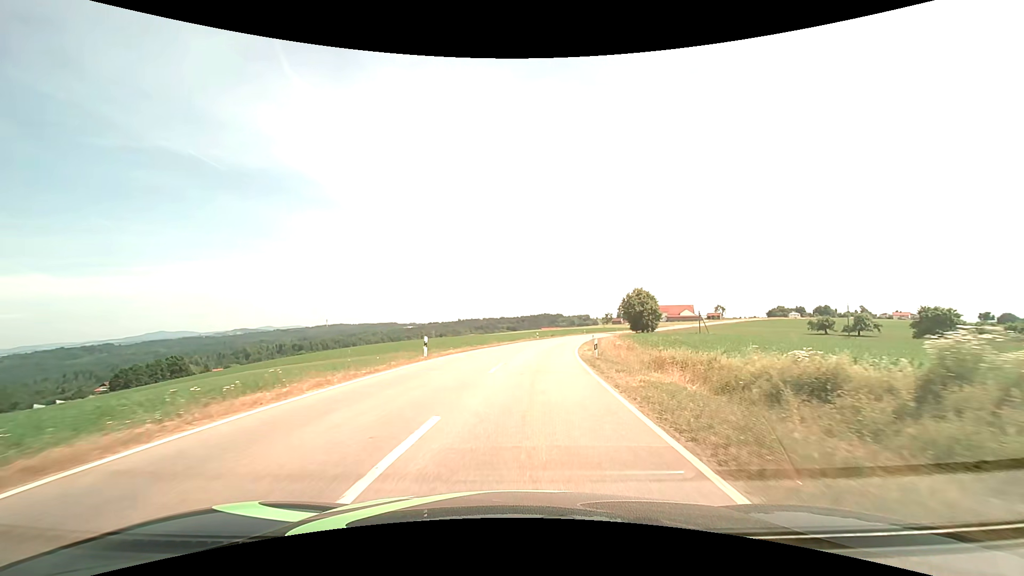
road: tertiary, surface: asphalt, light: Day
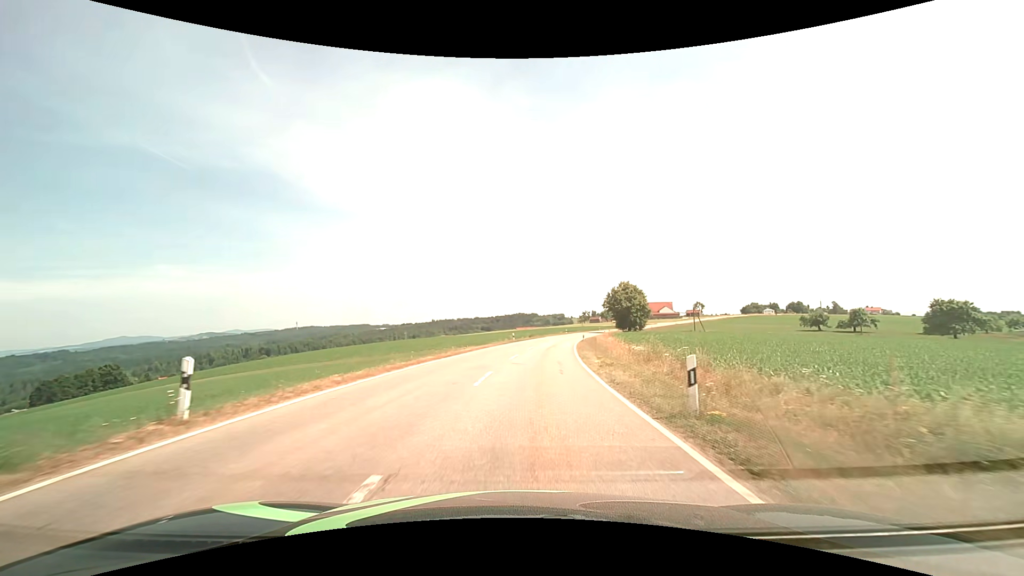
(+0.4, +14.9) m; +3°
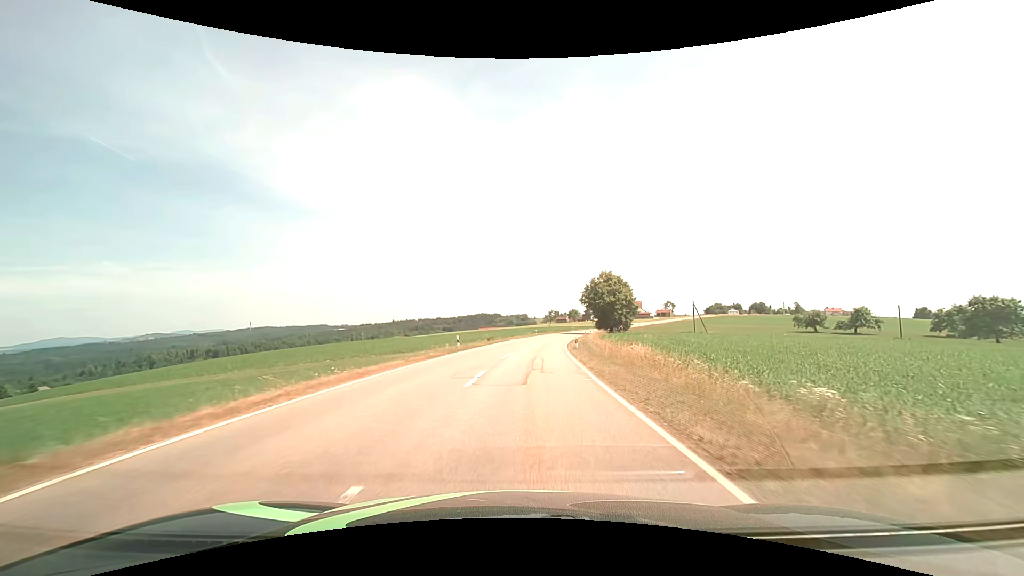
(+0.9, +23.1) m; +4°
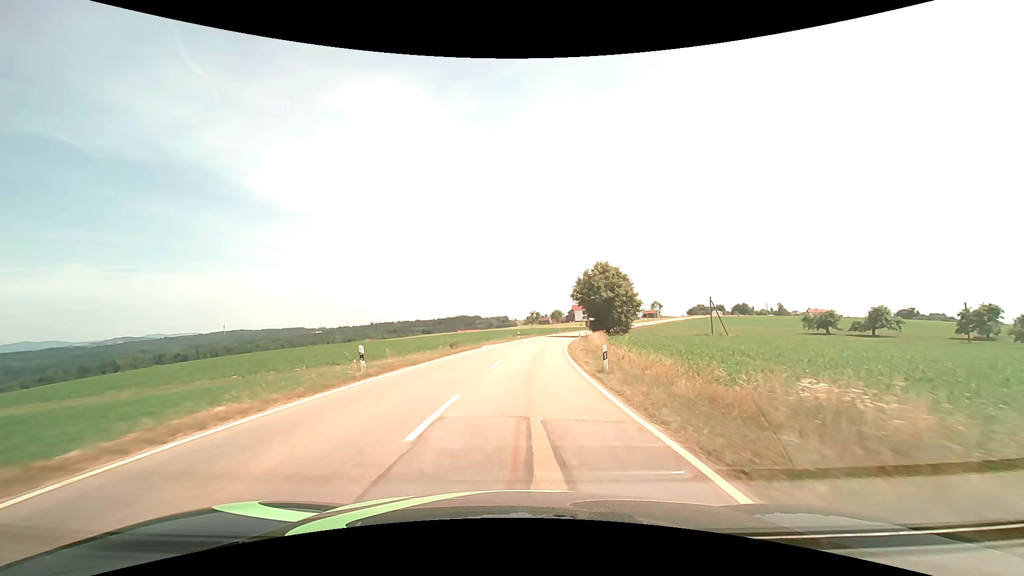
(+0.4, +17.0) m; +2°
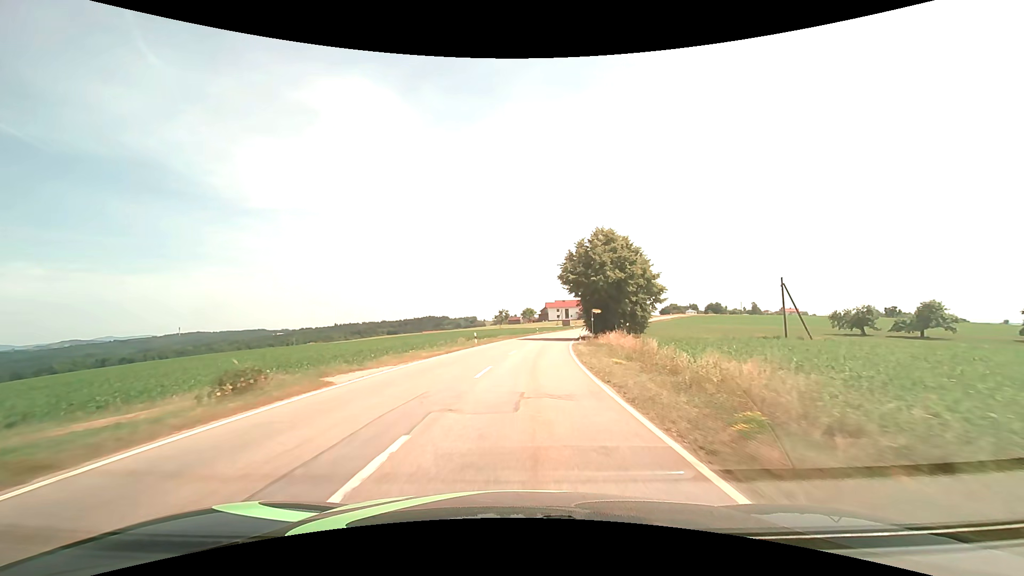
(+0.9, +27.6) m; +4°
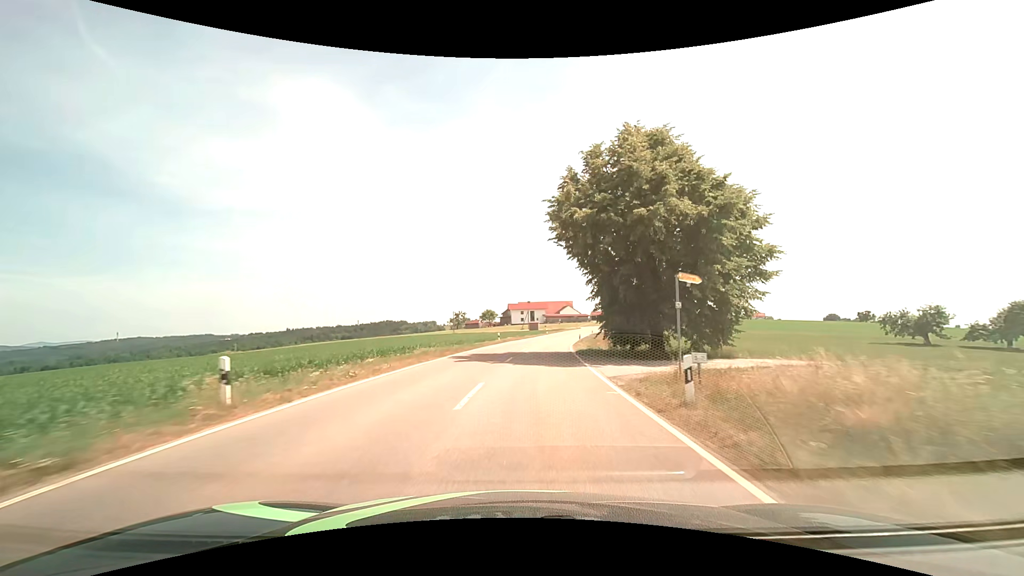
(+1.0, +29.4) m; +4°
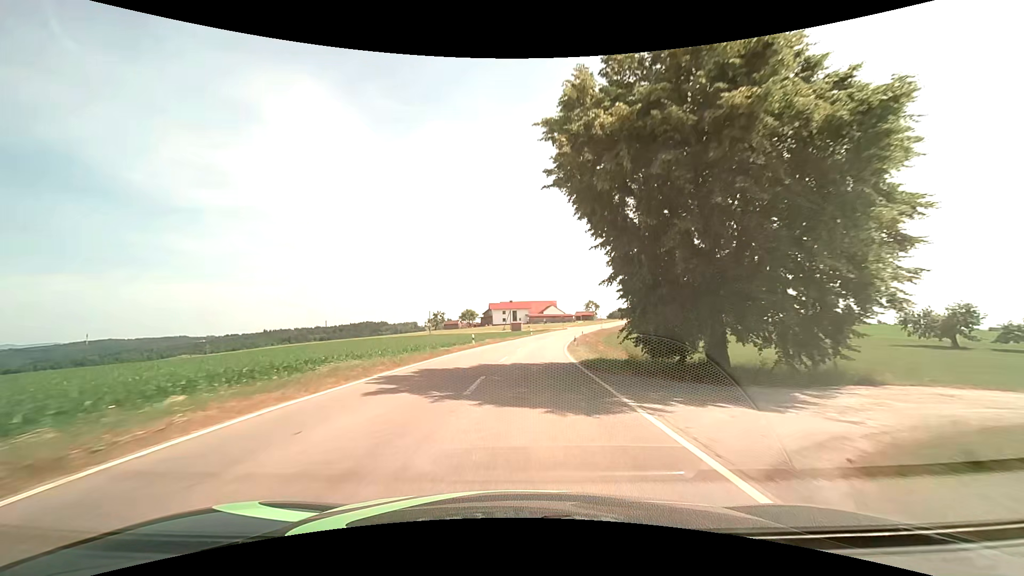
(+0.2, +10.1) m; +2°
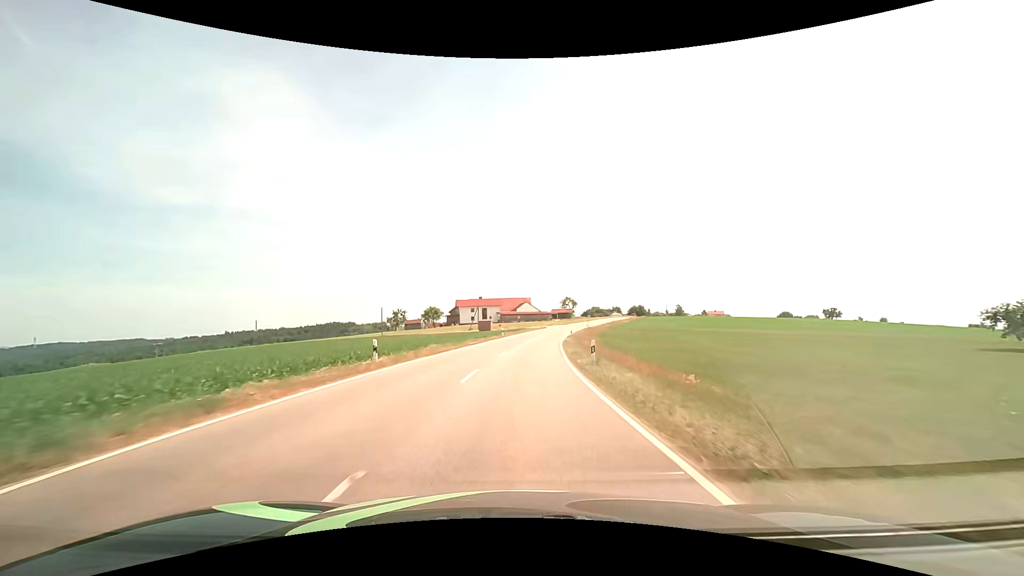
(+0.6, +20.6) m; +3°
(0, +10) (0, +20) (+1, +30) (+2, +40) (+3, +50) (+4, +60) (+5, +70) (+7, +80) (+9, +89) (+11, +99) m
